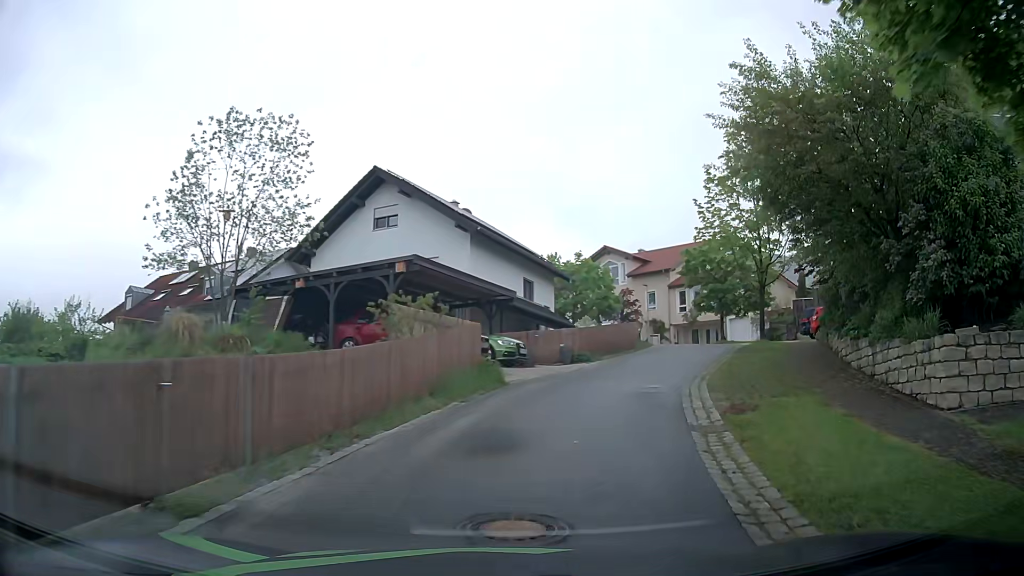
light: Day
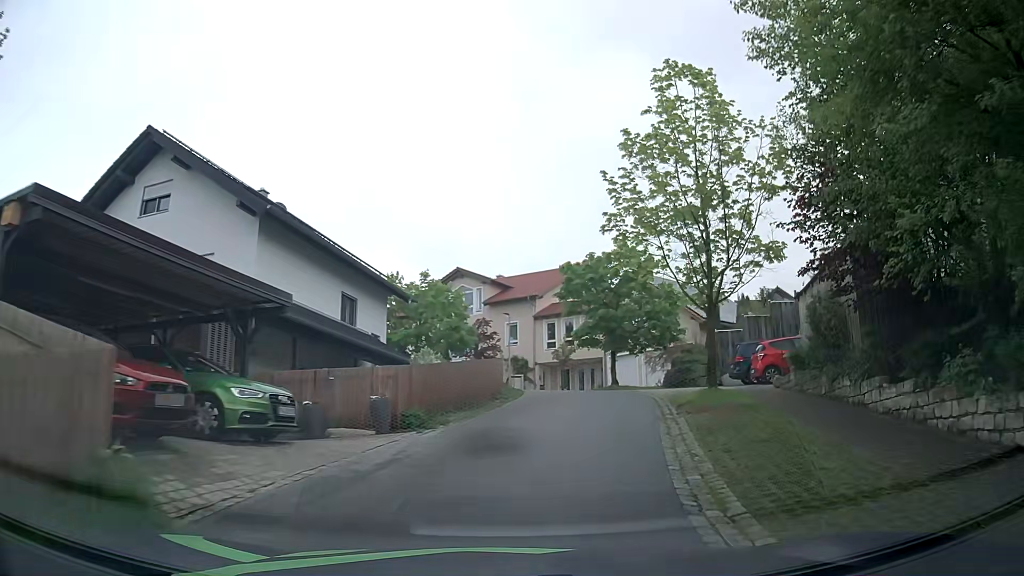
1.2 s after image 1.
(+1.5, +10.2) m; +15°
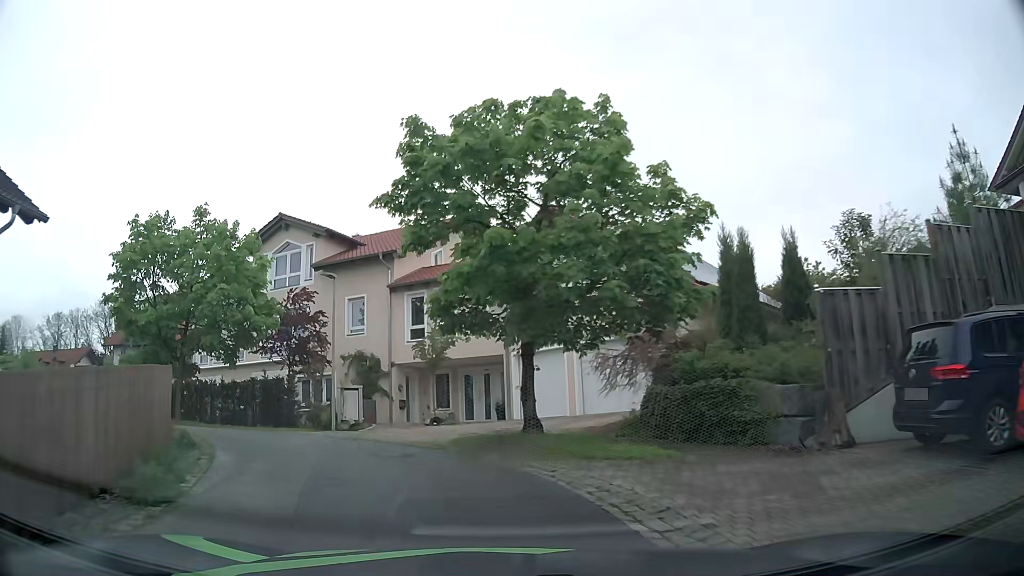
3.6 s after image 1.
(+2.6, +18.5) m; +8°
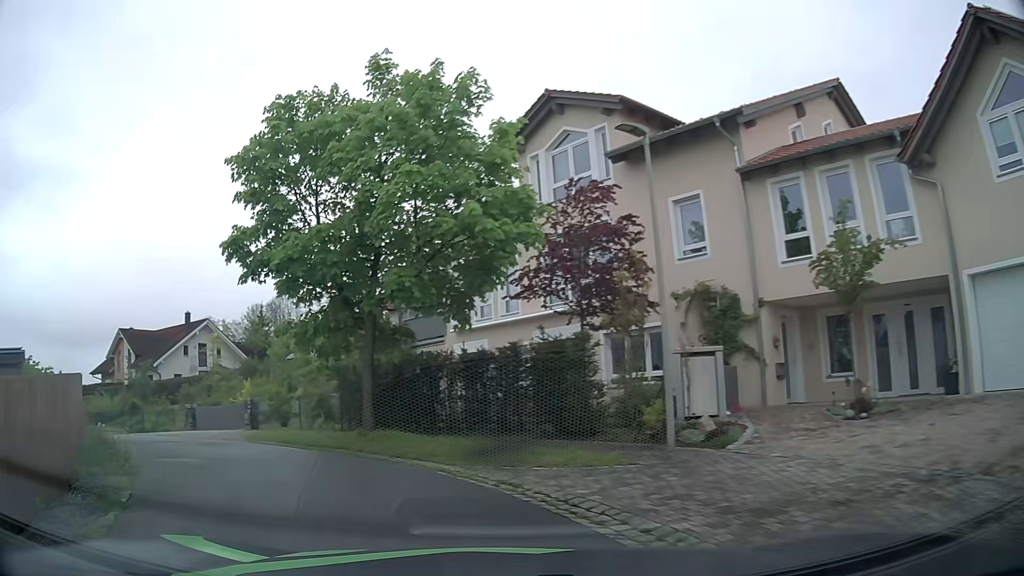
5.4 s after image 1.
(-2.2, +11.5) m; -26°
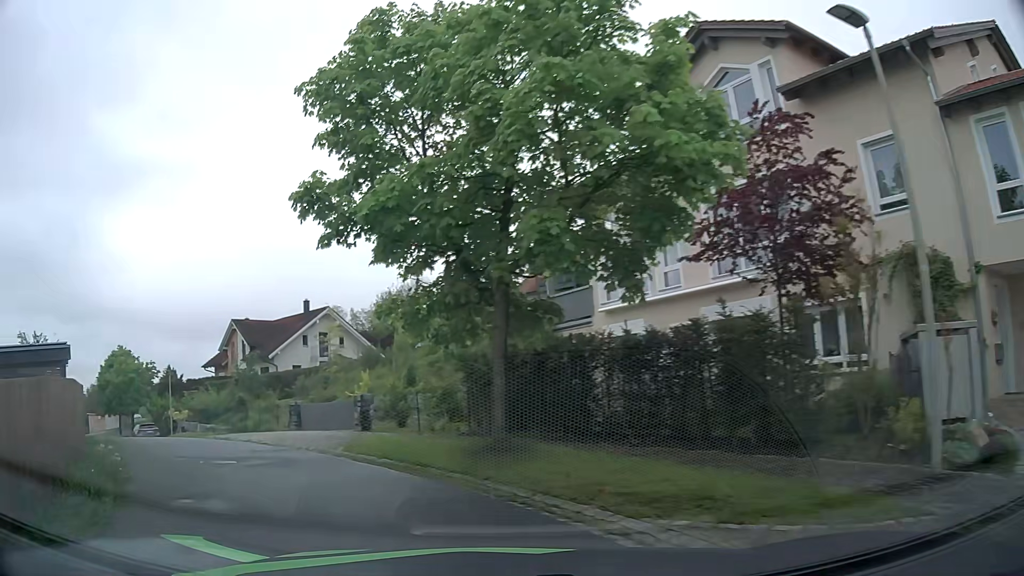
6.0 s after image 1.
(-0.4, +3.8) m; -12°
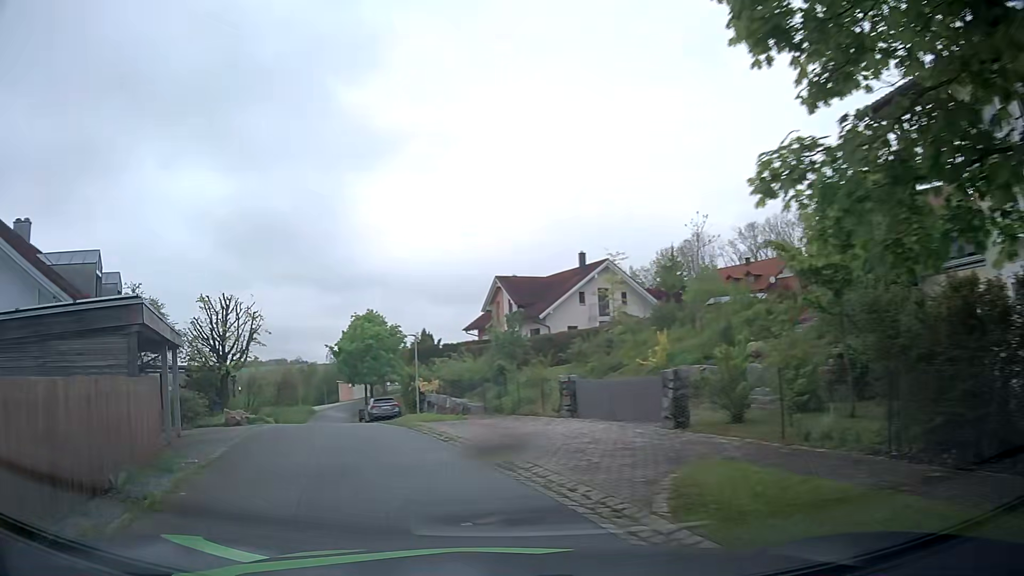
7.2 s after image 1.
(-1.6, +7.5) m; -25°
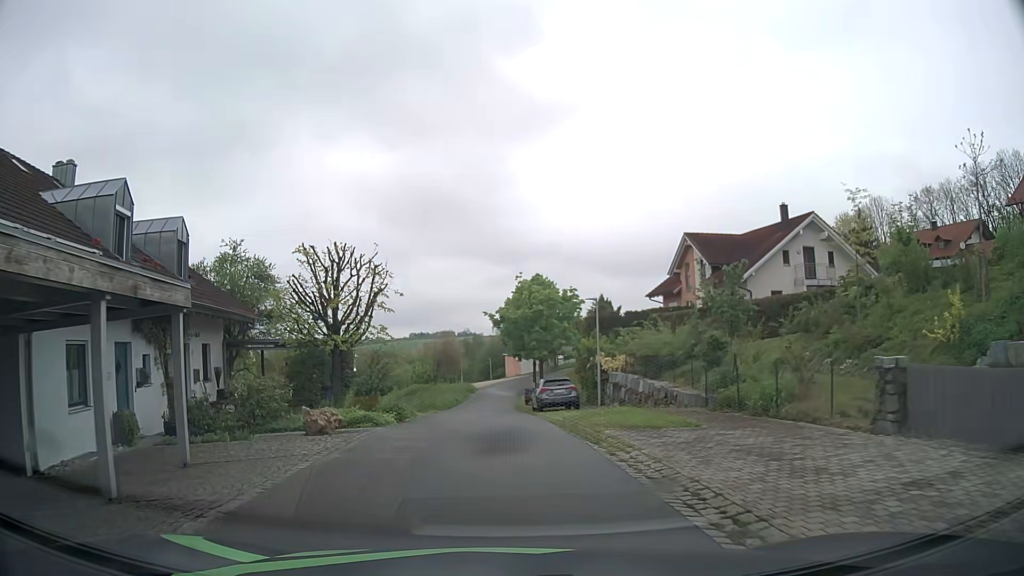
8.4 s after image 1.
(-1.2, +8.3) m; -14°
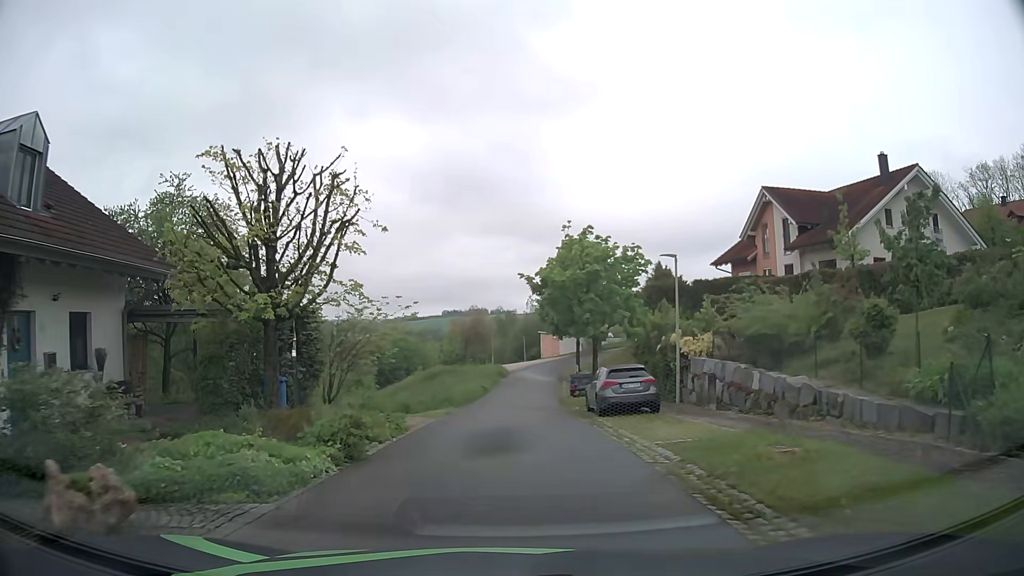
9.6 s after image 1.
(-0.2, +9.4) m; -2°
